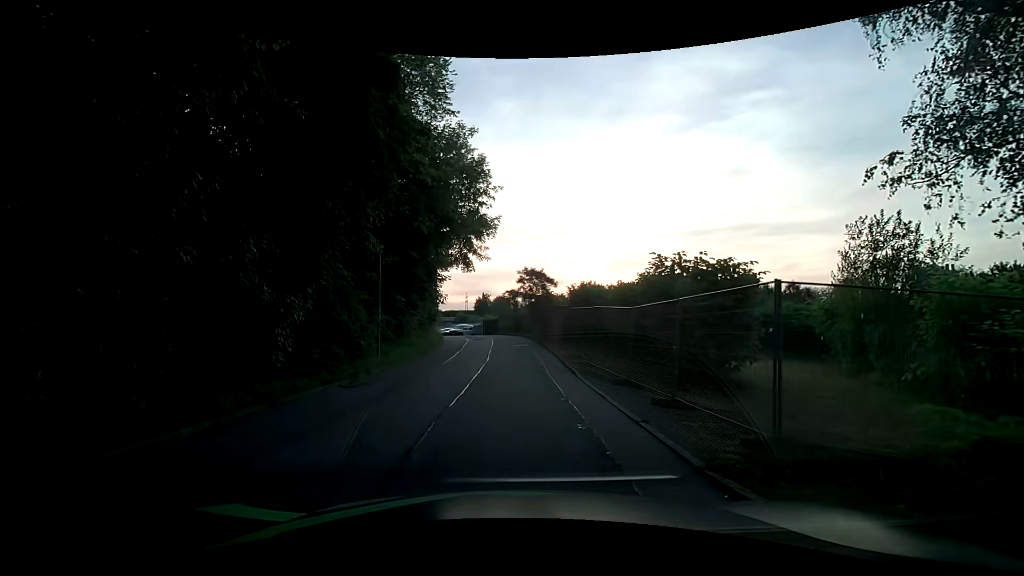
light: Day
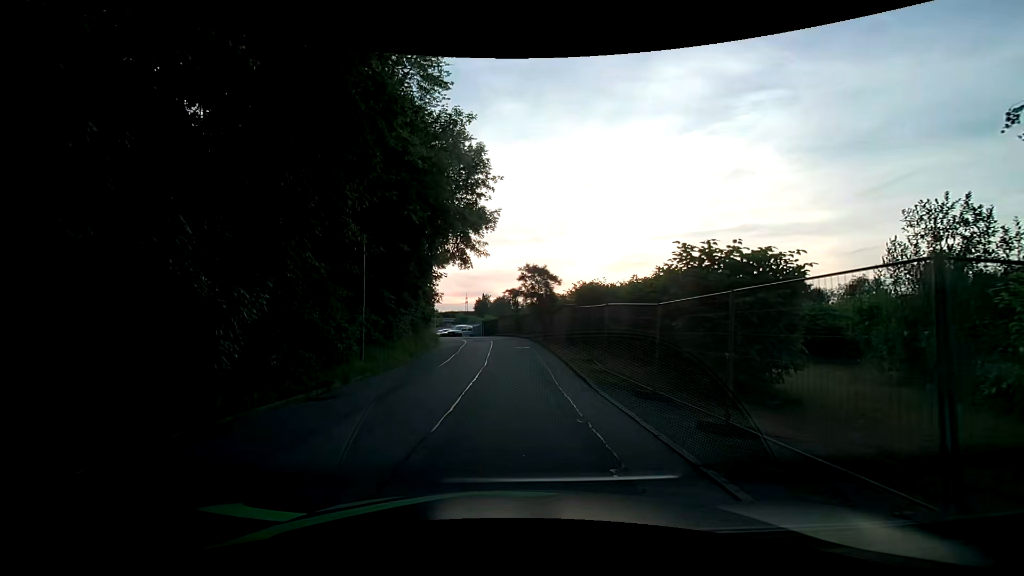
(-0.1, +2.3) m; -2°
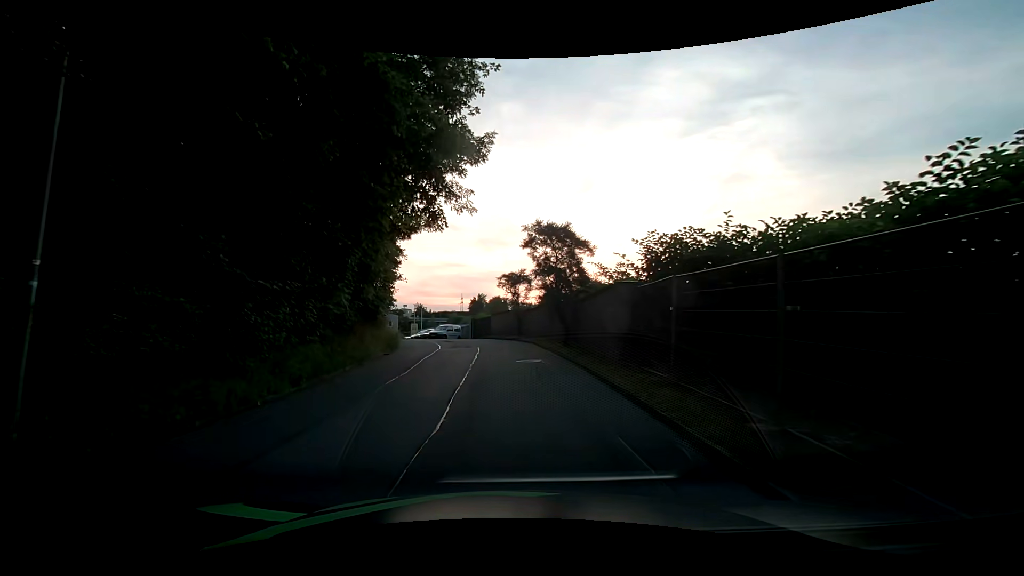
(0.0, +12.5) m; +1°
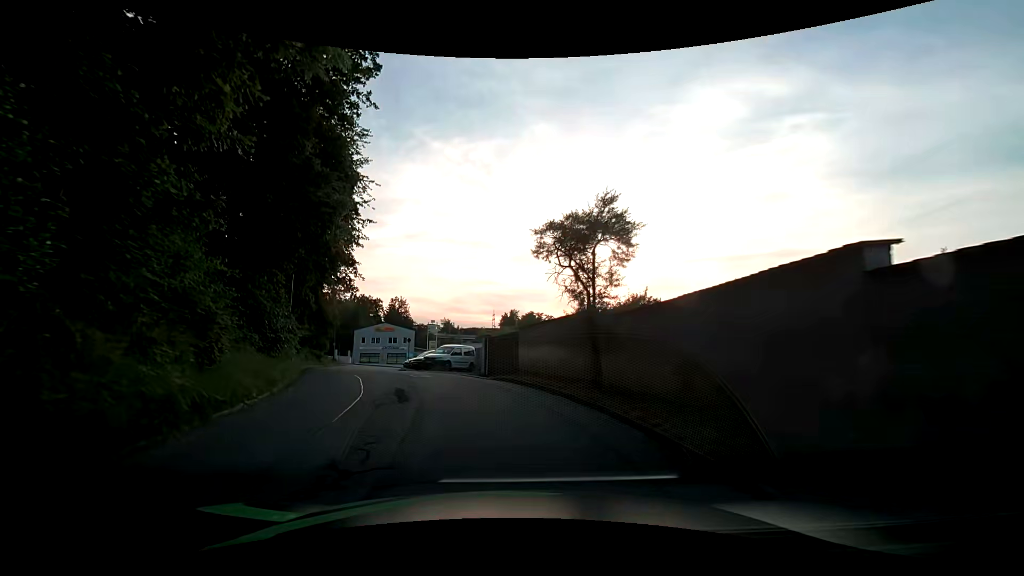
(-0.5, +19.4) m; -6°
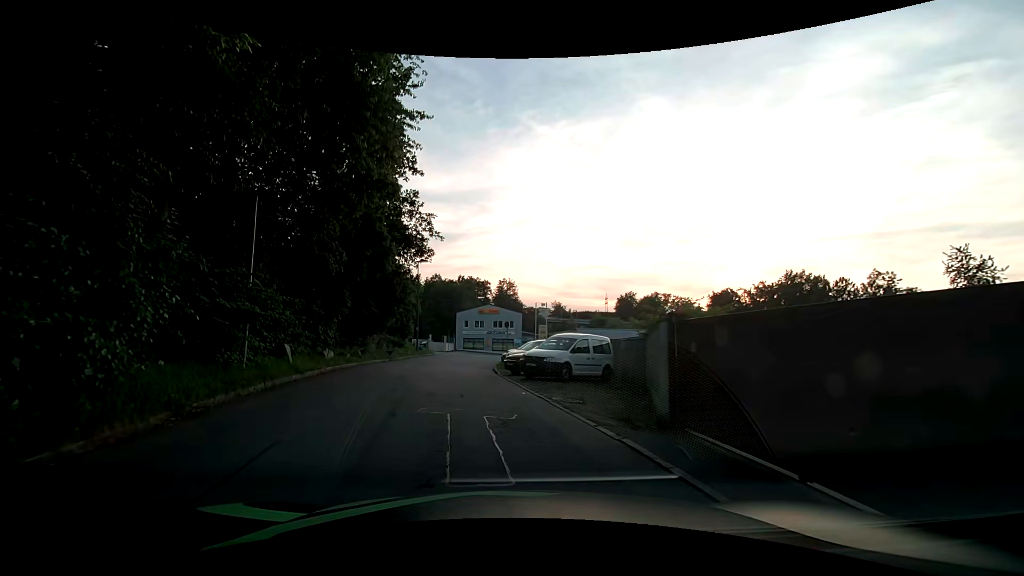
(-1.0, +14.8) m; -11°
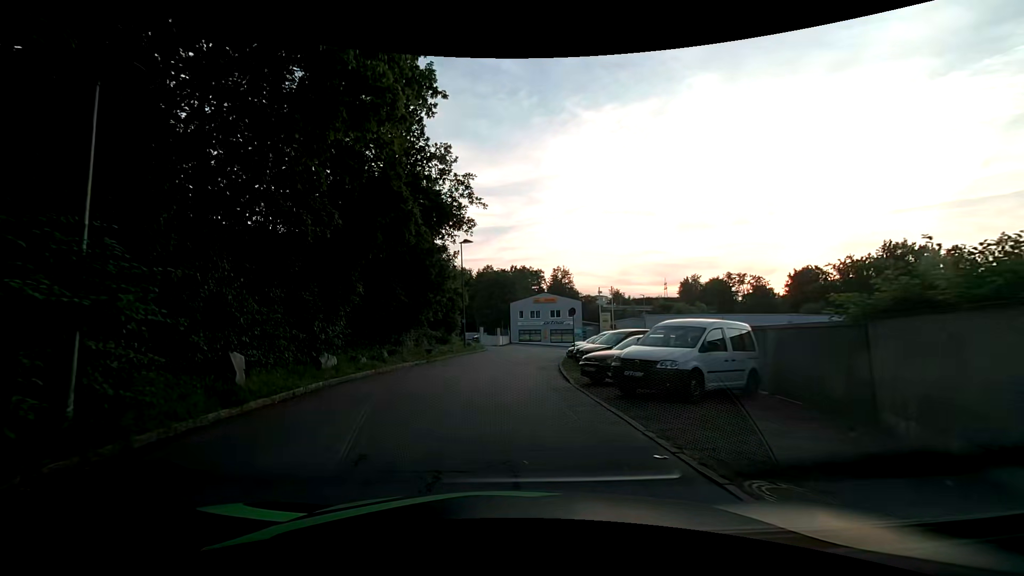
(-0.2, +7.2) m; -5°
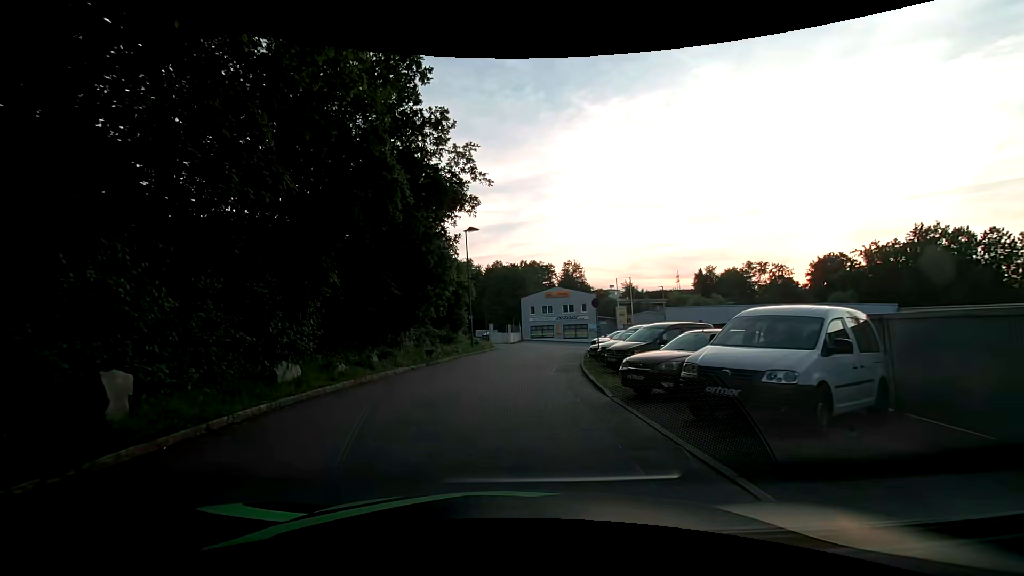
(0.0, +3.7) m; -2°
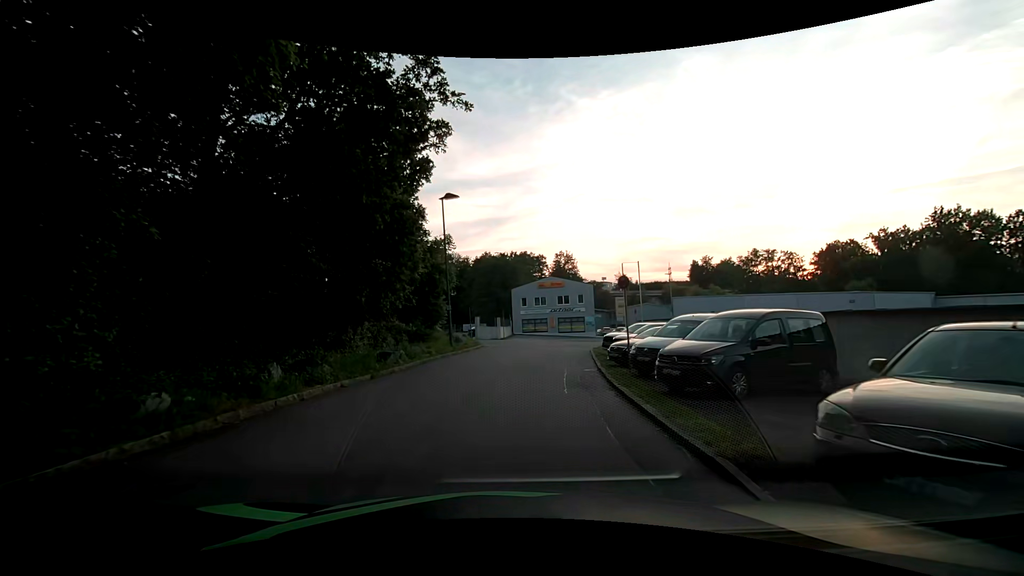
(0.0, +7.0) m; +1°
